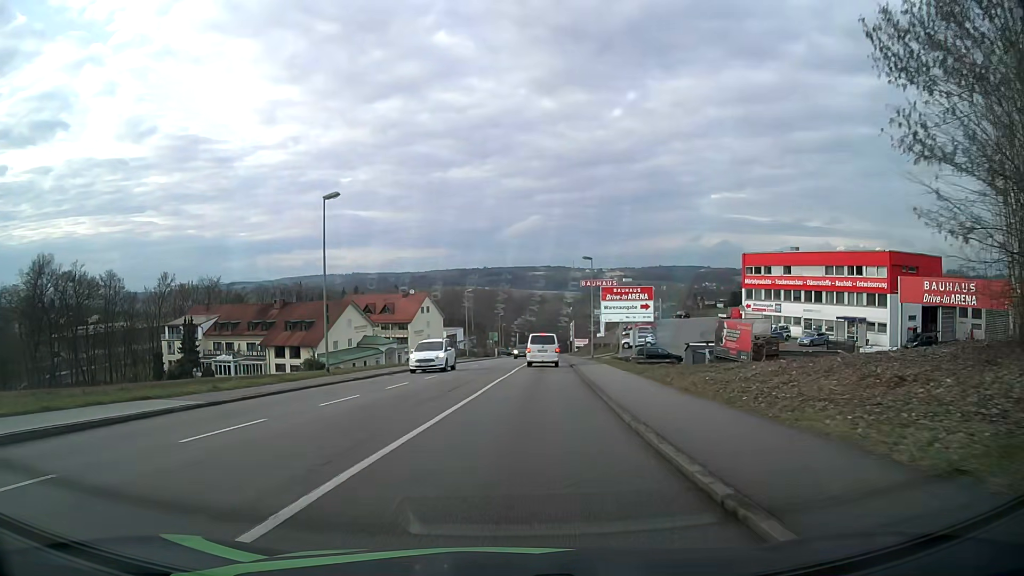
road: tertiary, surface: asphalt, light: Day
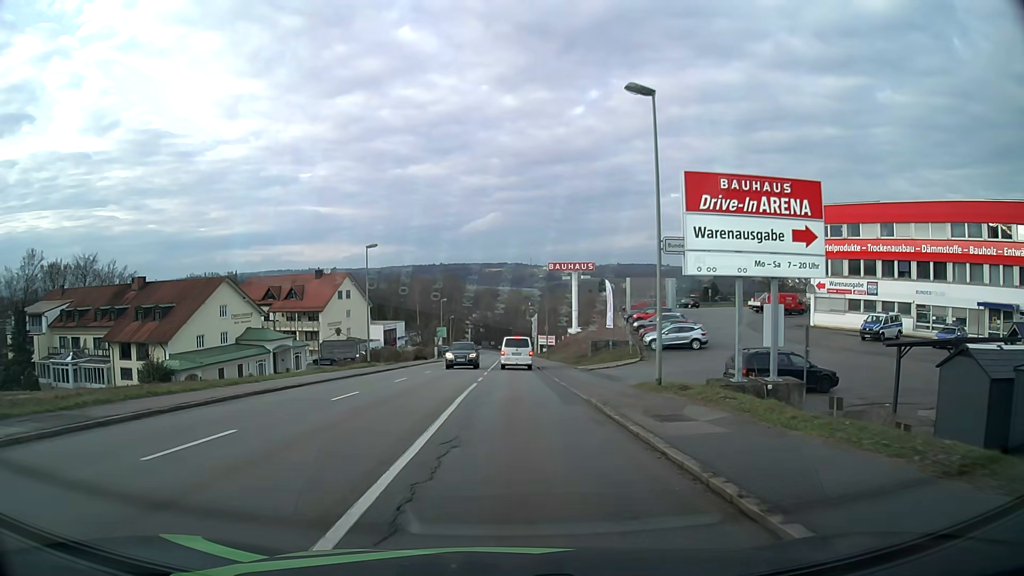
(+1.6, +34.9) m; +4°
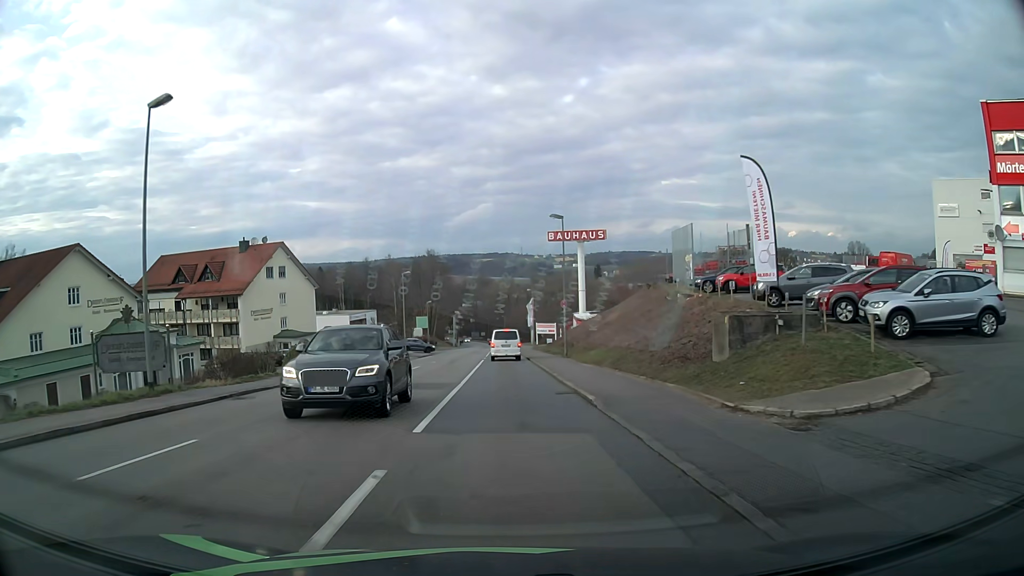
(+0.1, +28.2) m; +1°
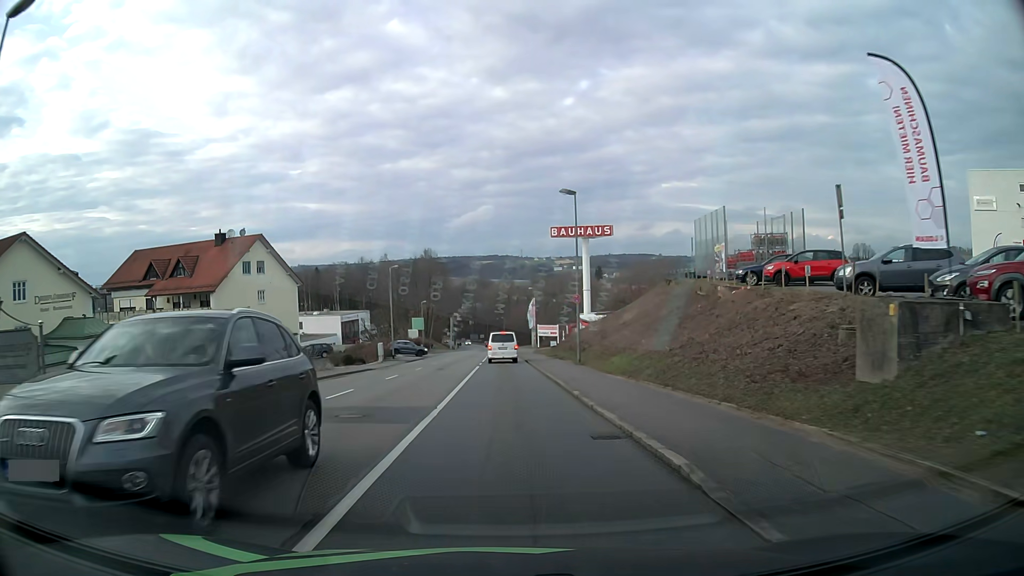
(0.0, +7.2) m; 0°
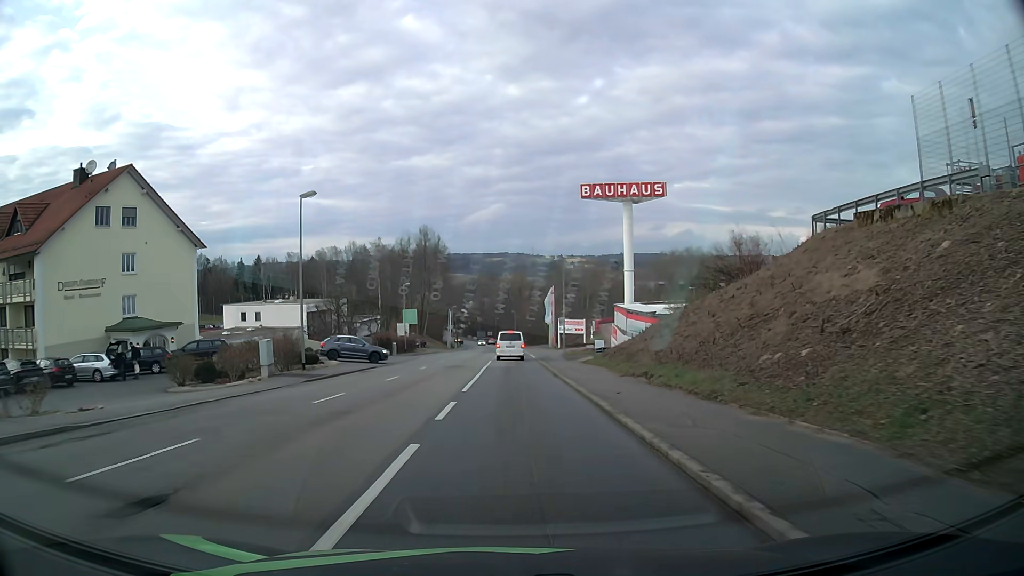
(-0.2, +29.2) m; -1°
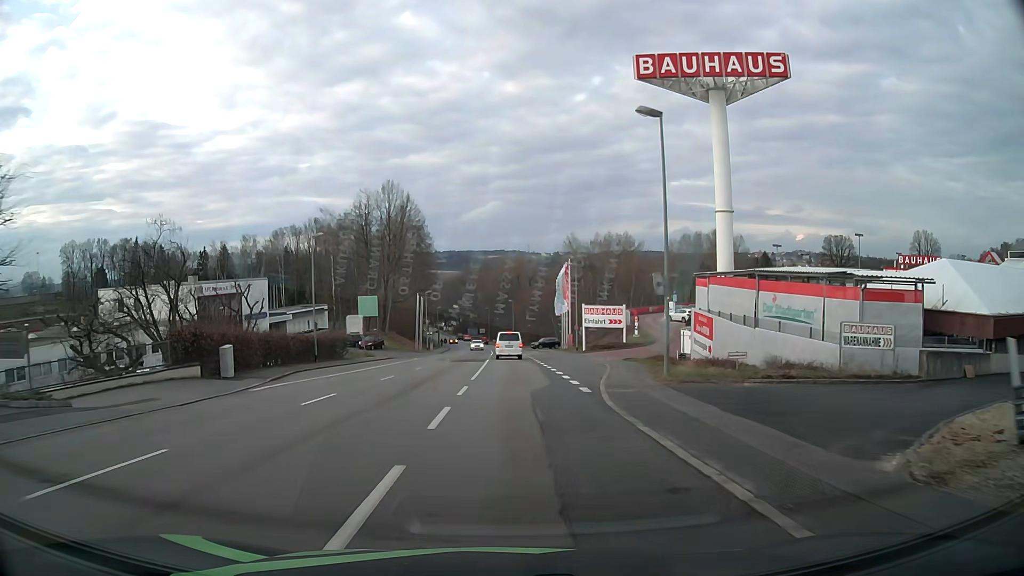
(+0.1, +37.1) m; 0°
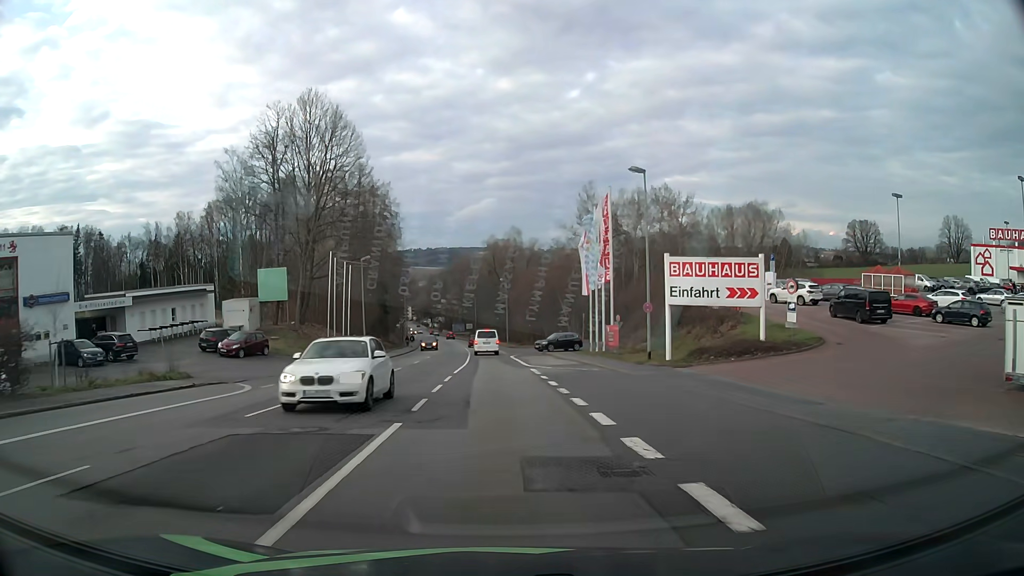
(+0.3, +37.2) m; +1°
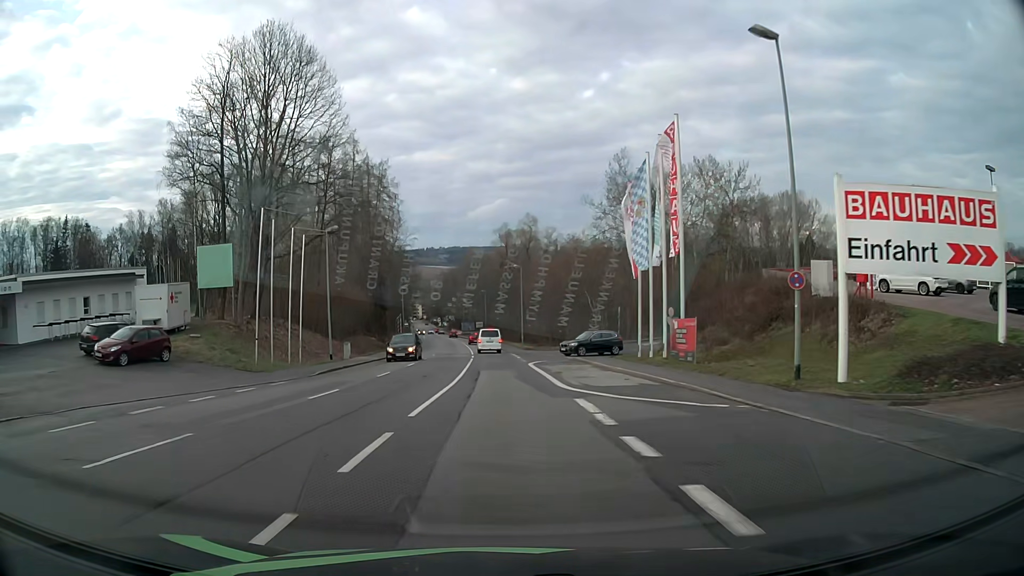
(-0.2, +14.9) m; -1°
(0, +10) (0, +20) (0, +30) (-1, +40) (-1, +50) (-2, +60) (-2, +70) (-3, +80) (-4, +90) (-5, +100) m
